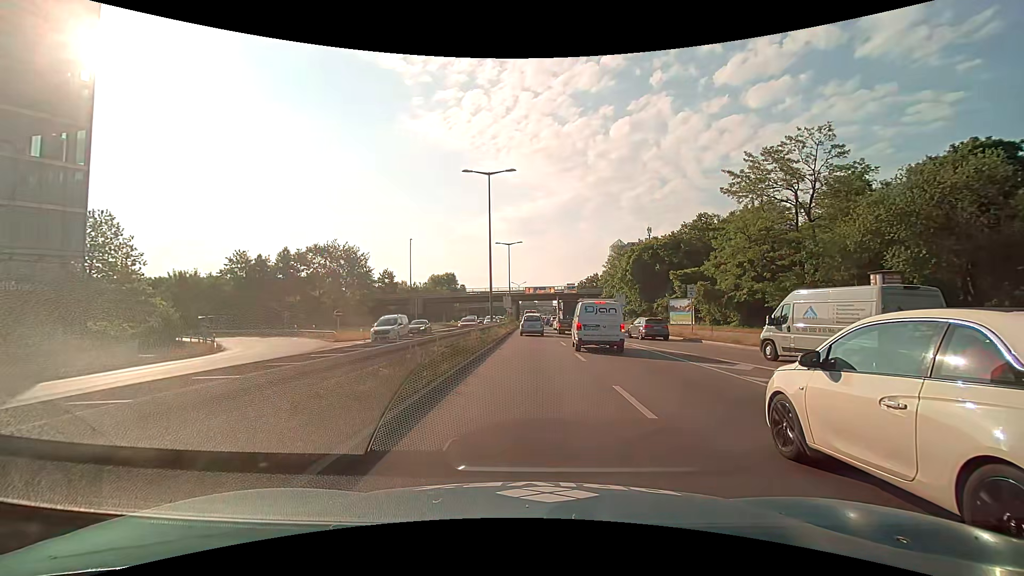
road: trunk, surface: asphalt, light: Day
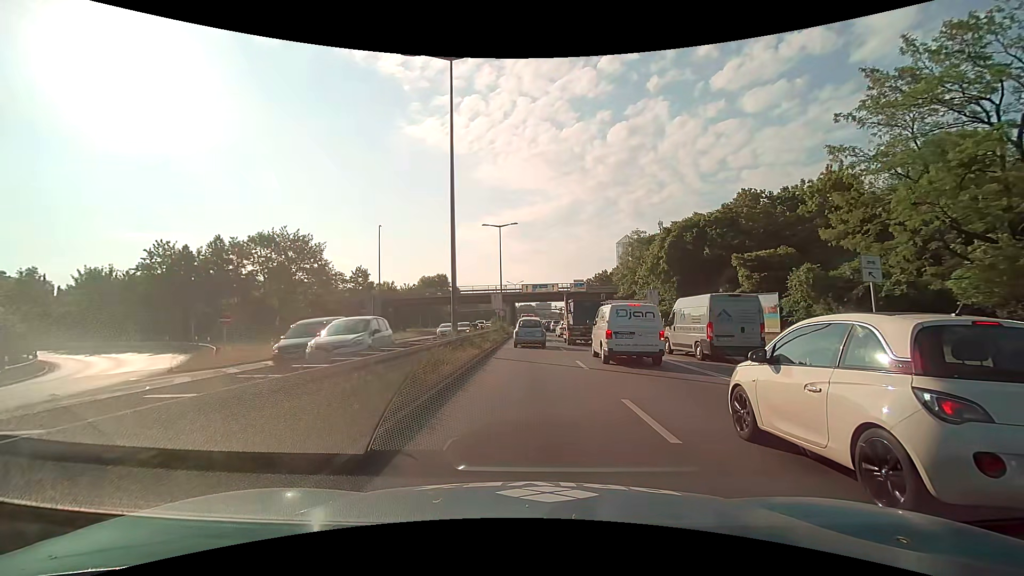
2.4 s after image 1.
(0.0, +18.0) m; 0°
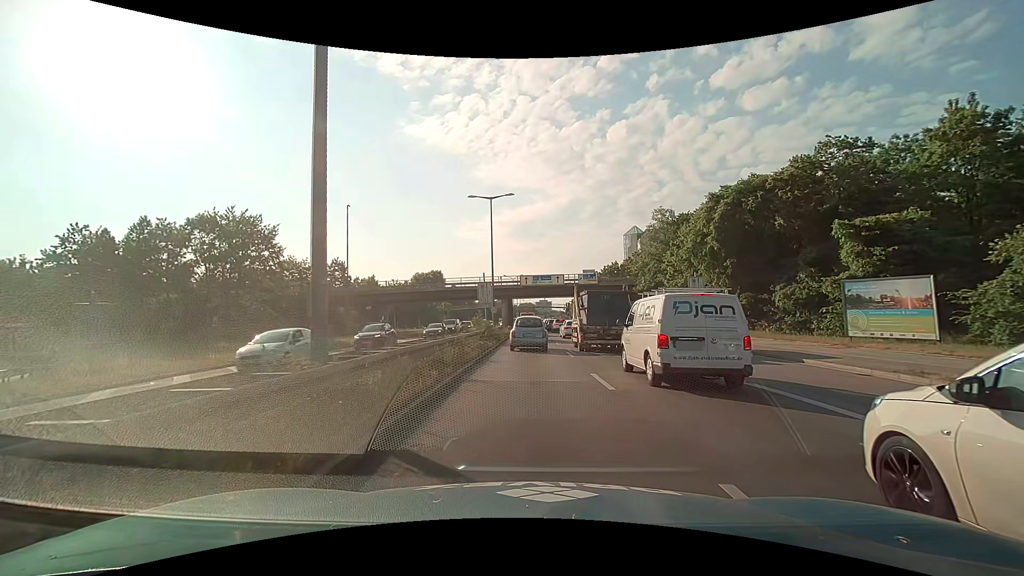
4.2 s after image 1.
(+0.1, +13.0) m; 0°
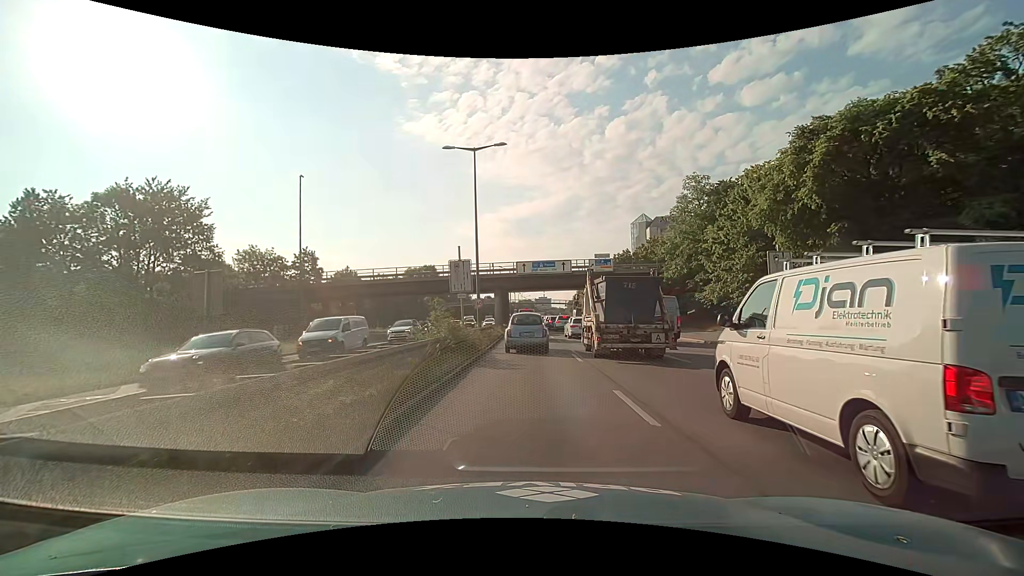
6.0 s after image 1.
(+0.1, +12.4) m; +1°
